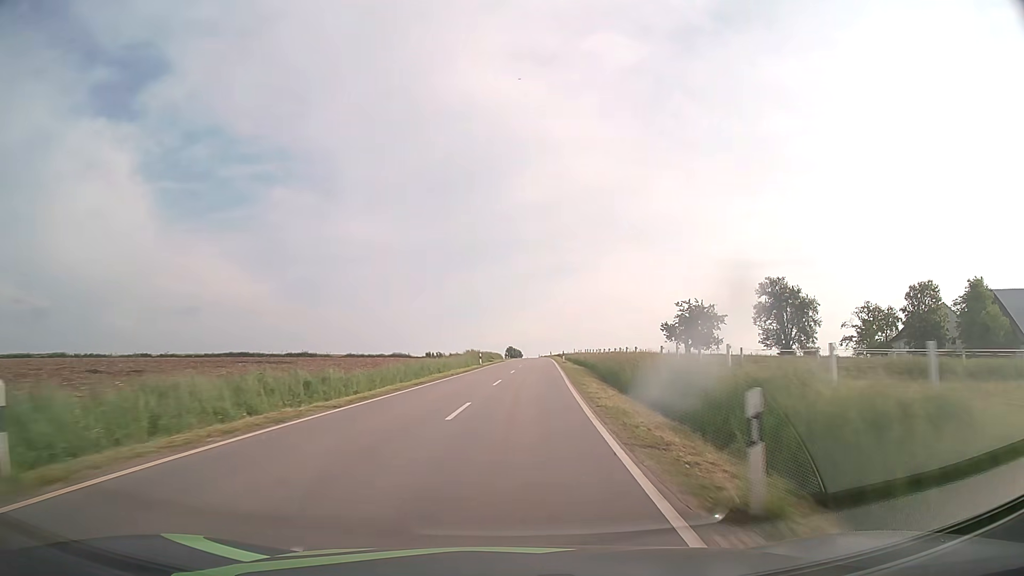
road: tertiary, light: Day
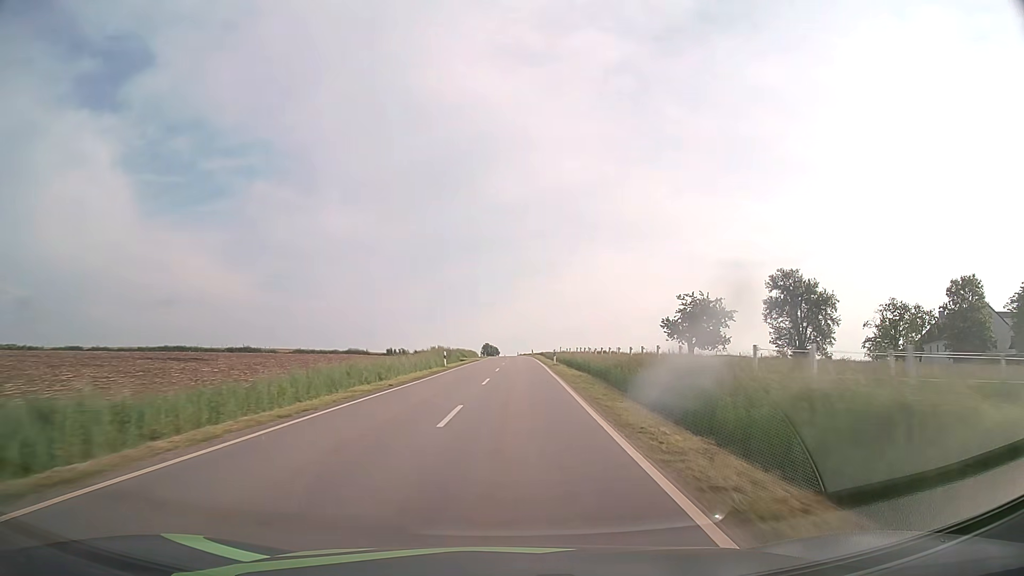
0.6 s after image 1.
(+0.2, +13.6) m; +2°
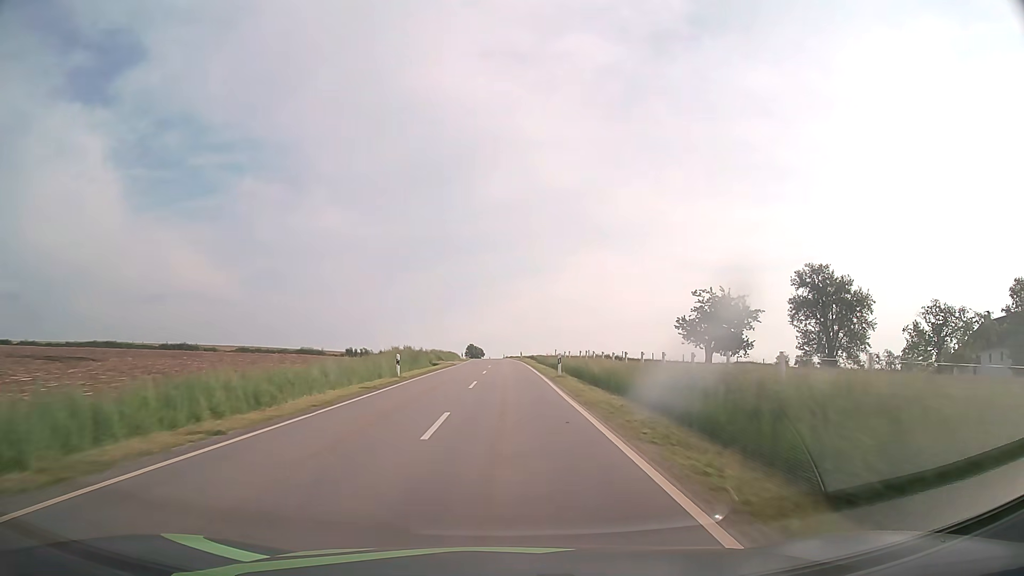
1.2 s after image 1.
(+0.2, +13.6) m; +1°
(0, +10) (0, +20) (0, +30) (0, +40) (0, +50) (0, +60) (0, +70) (0, +80) (-1, +90) (-1, +100) m
